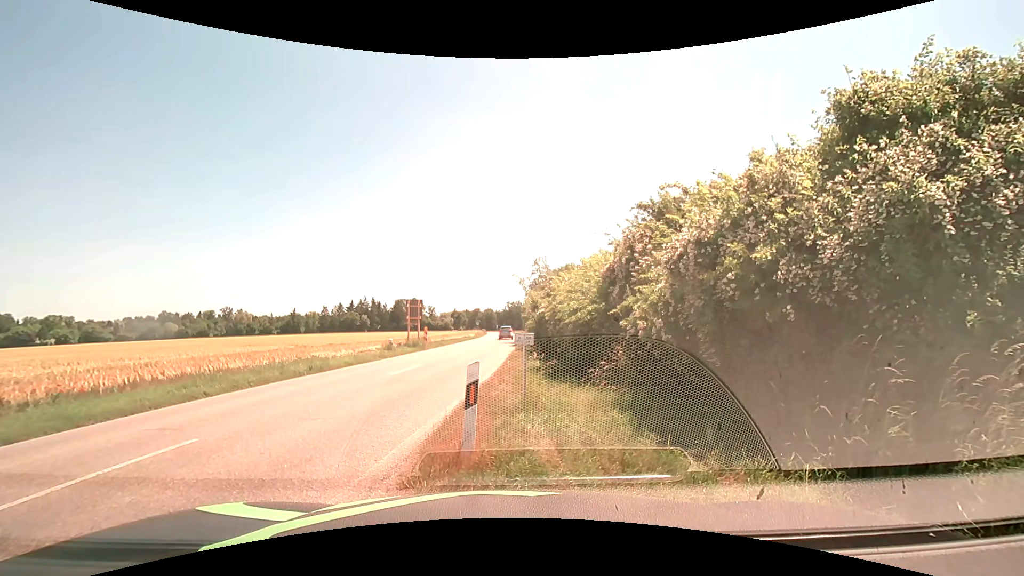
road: secondary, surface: asphalt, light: Day
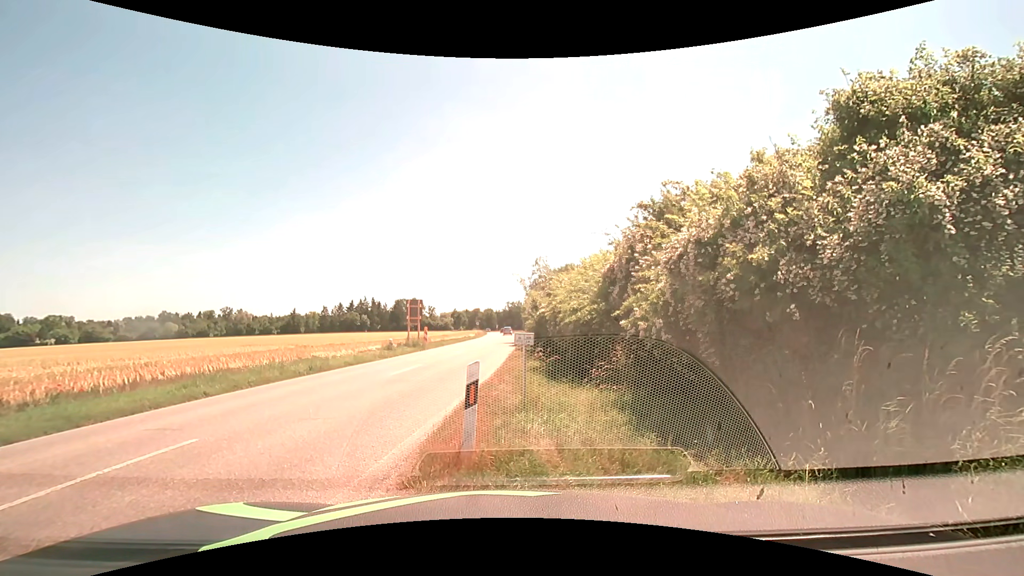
(0.0, 0.0) m; 0°
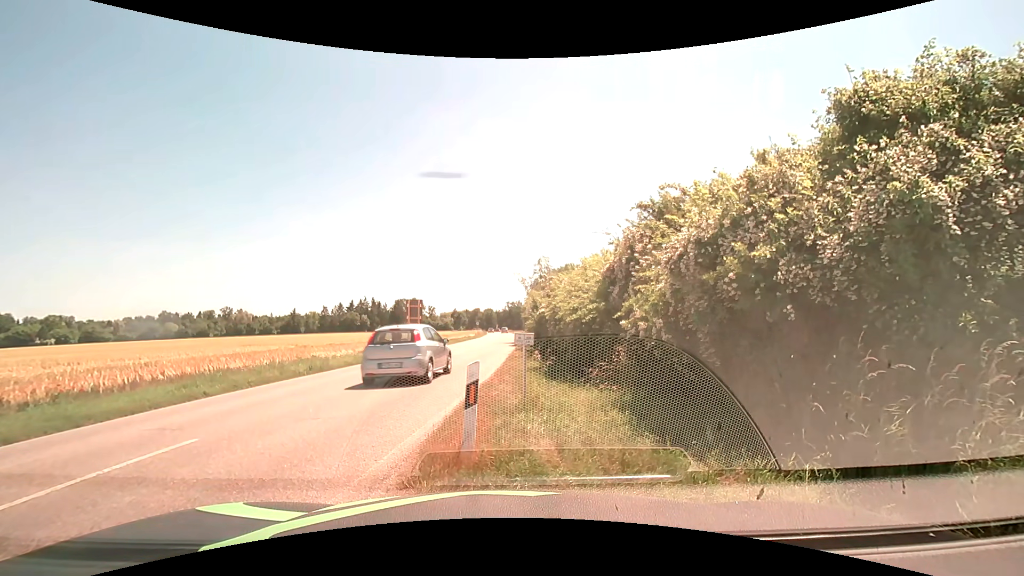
(0.0, 0.0) m; 0°
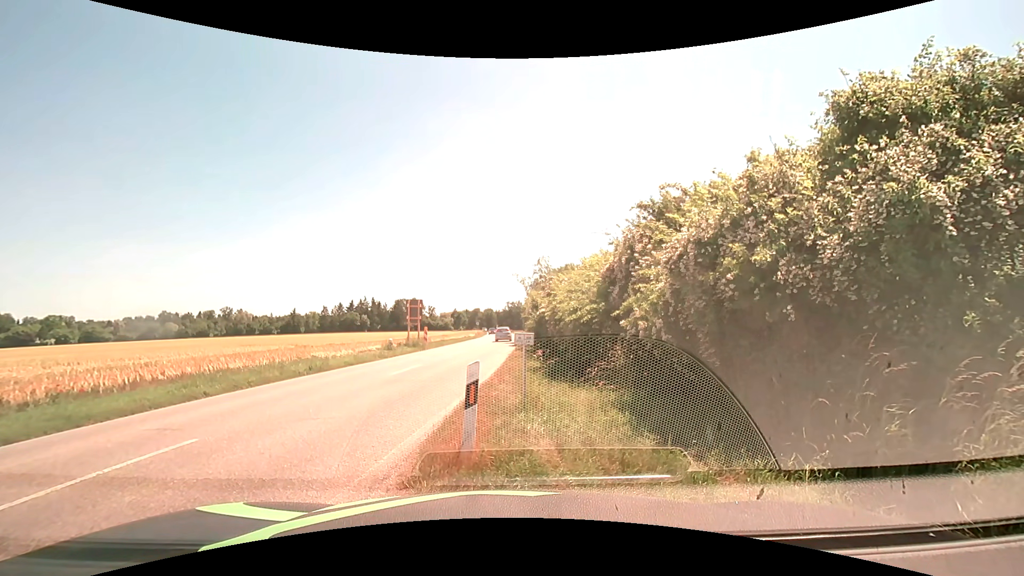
(0.0, 0.0) m; 0°
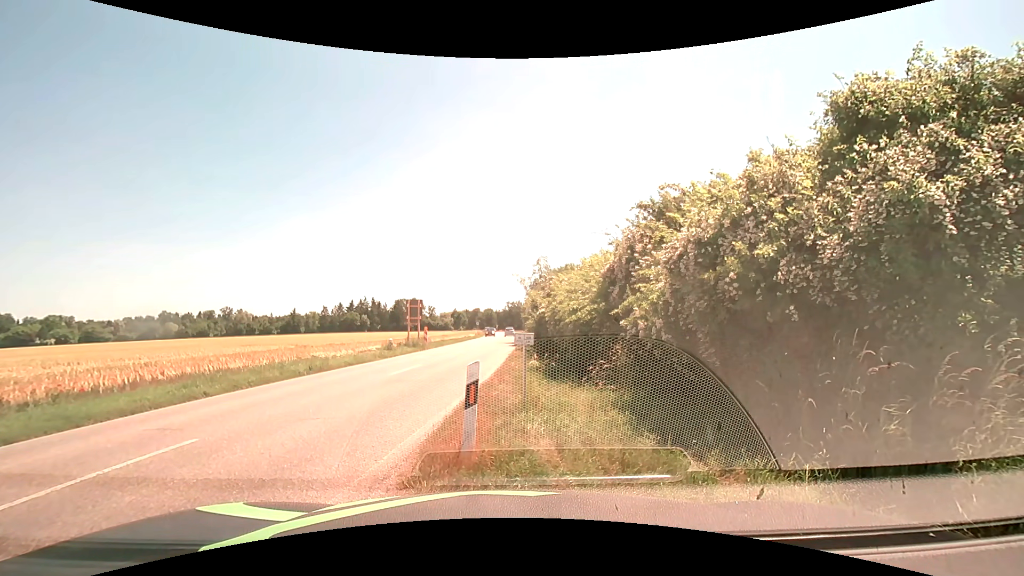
(0.0, 0.0) m; 0°
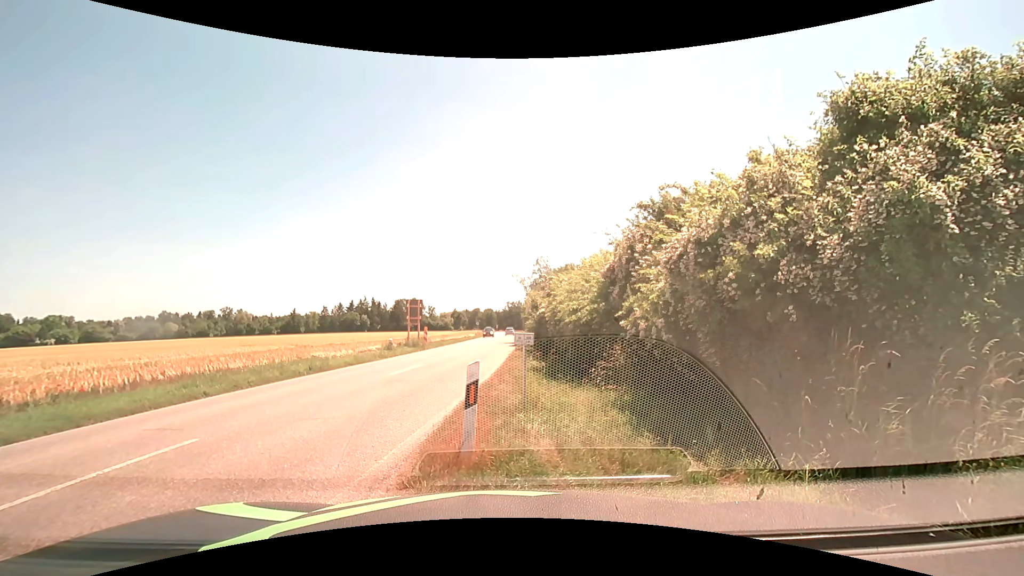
(0.0, 0.0) m; 0°
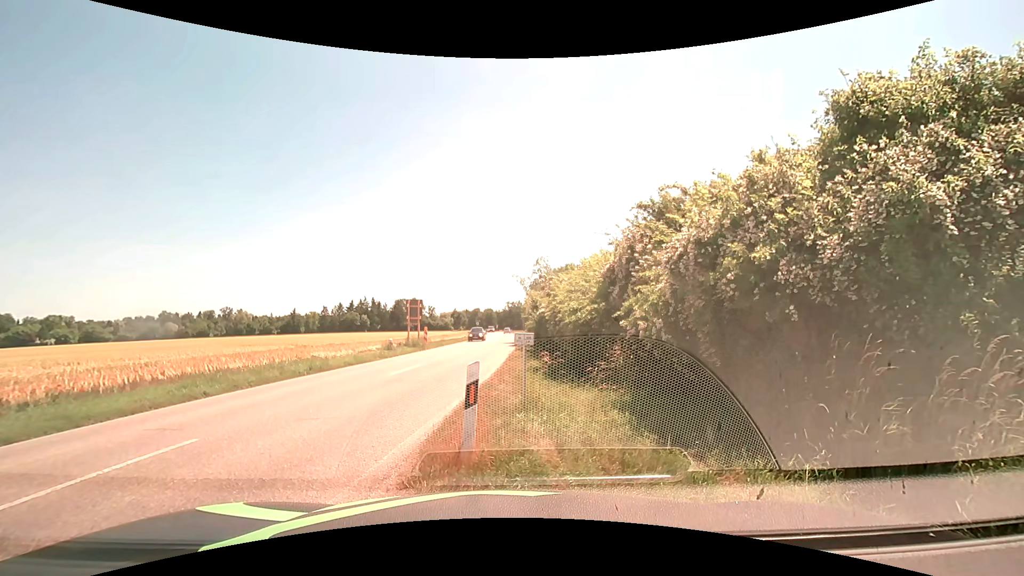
(0.0, 0.0) m; 0°
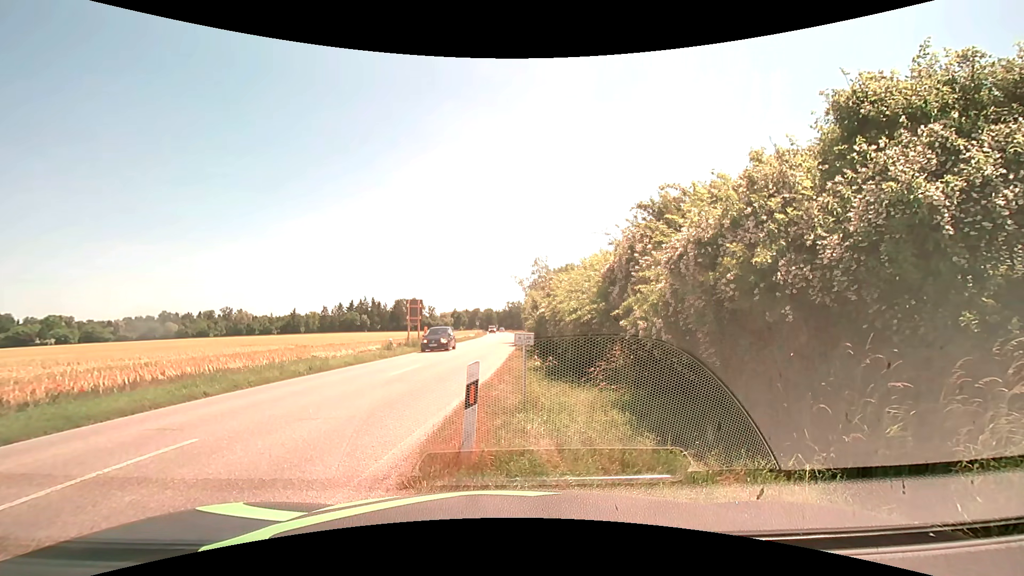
(0.0, 0.0) m; 0°
(-4, +9) (-5, +19) (-5, +29) (-6, +39) (-7, +49) (-7, +59) (-8, +69) (-9, +79) (-10, +89) (-12, +99) m
